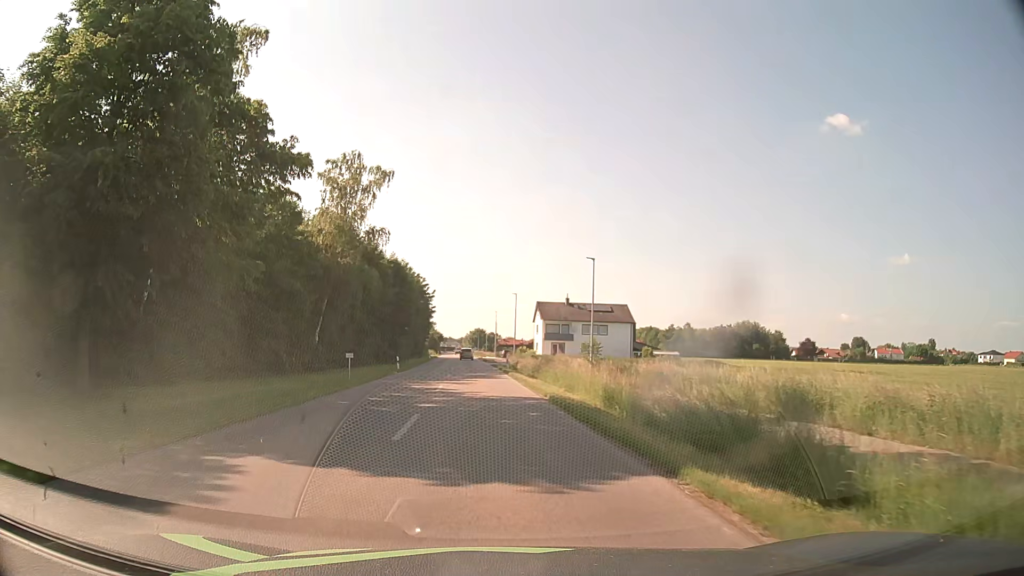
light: Day
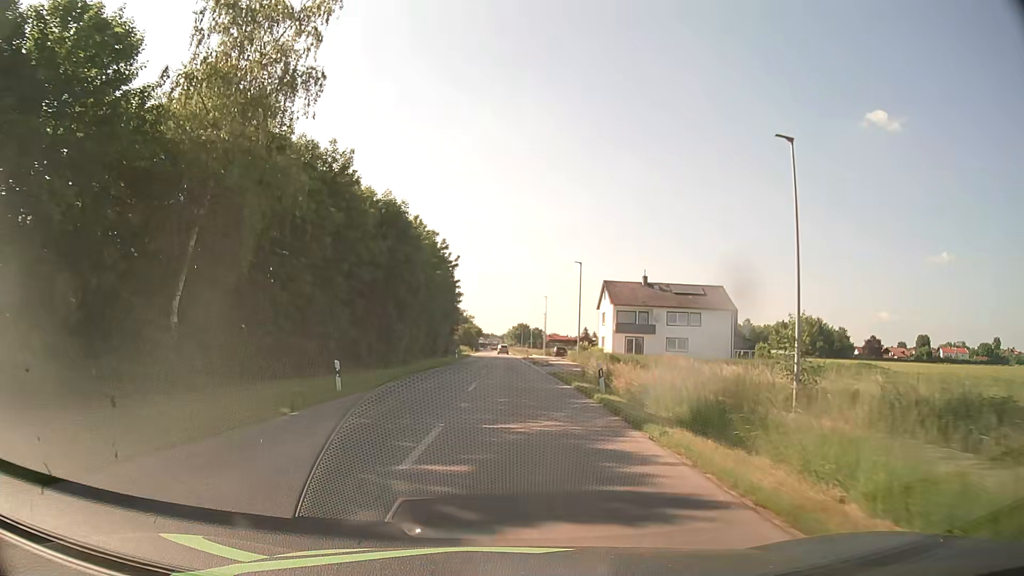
(-1.4, +27.9) m; -4°
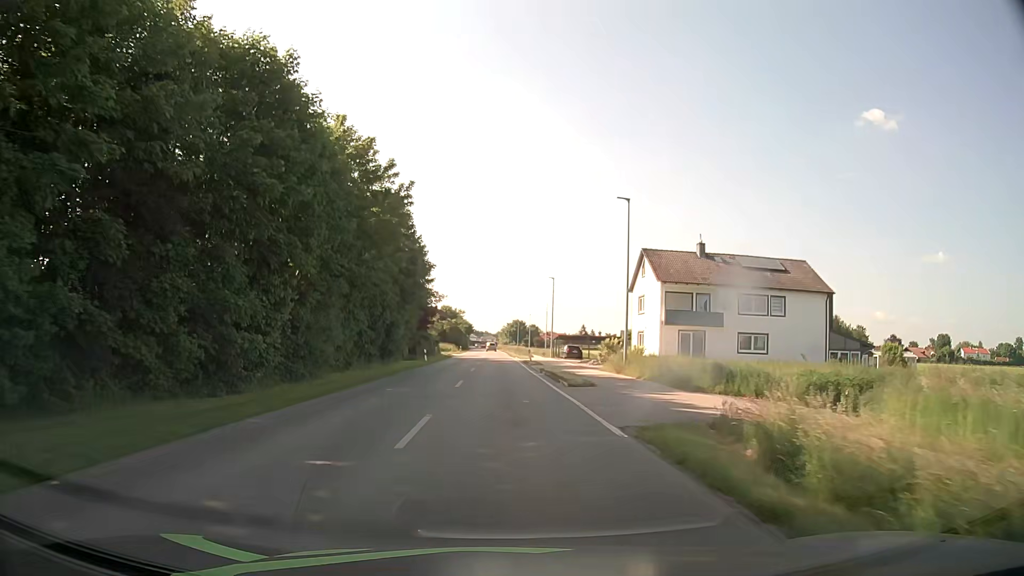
(+0.1, +24.0) m; 0°
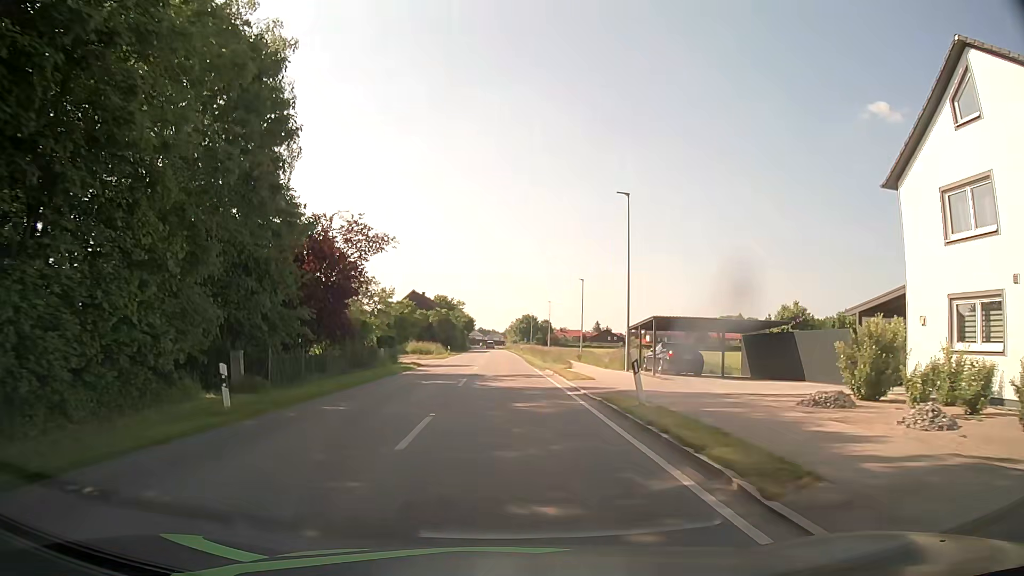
(-0.4, +37.9) m; -1°
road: secondary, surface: asphalt
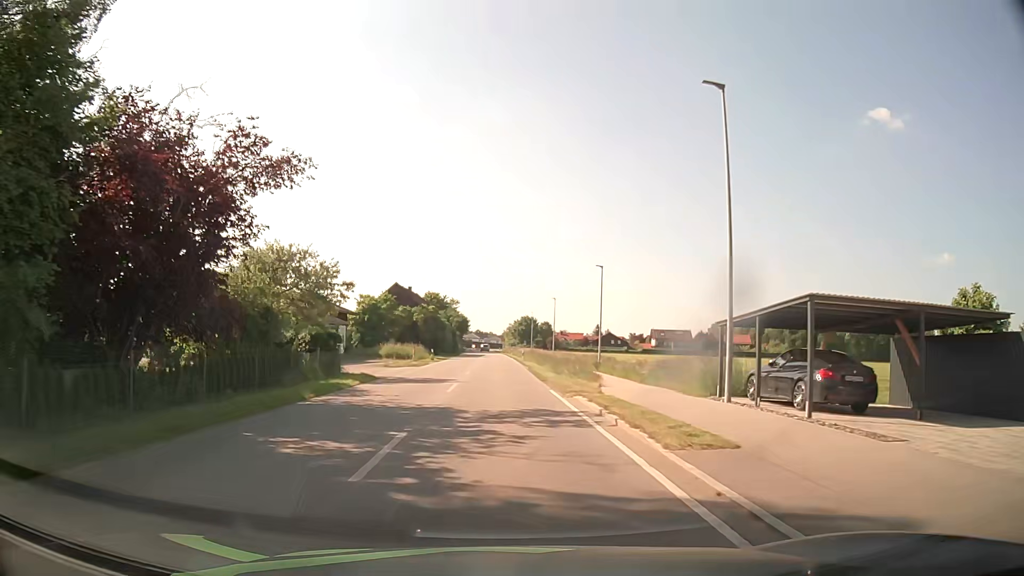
(+0.1, +14.4) m; 0°
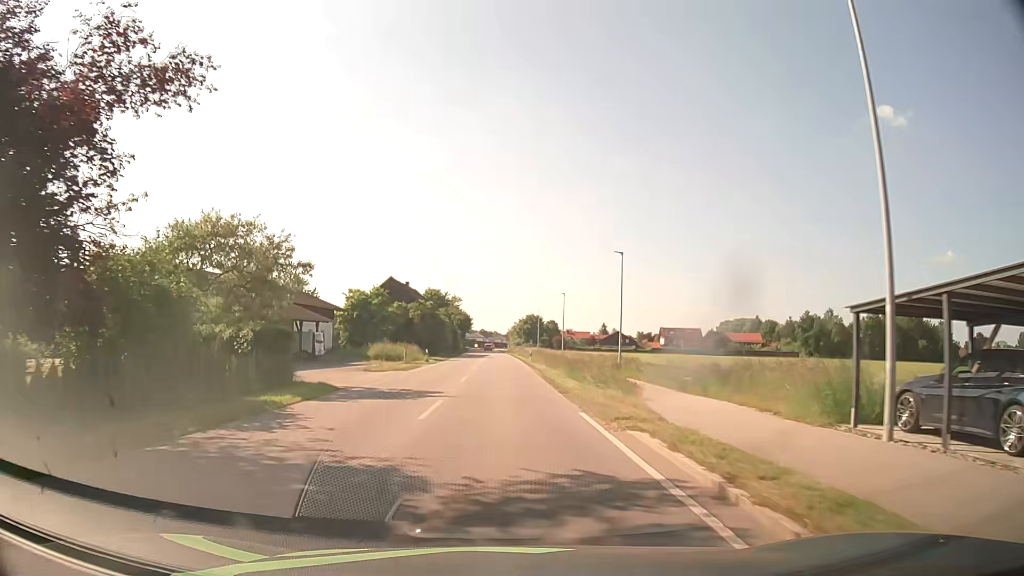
(0.0, +7.3) m; 0°
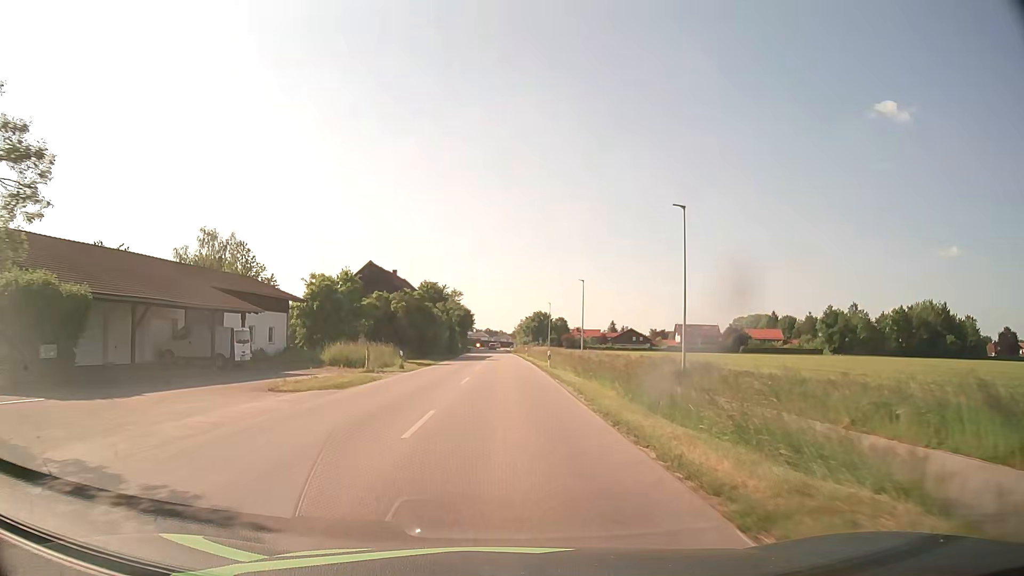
(-0.1, +15.0) m; -1°
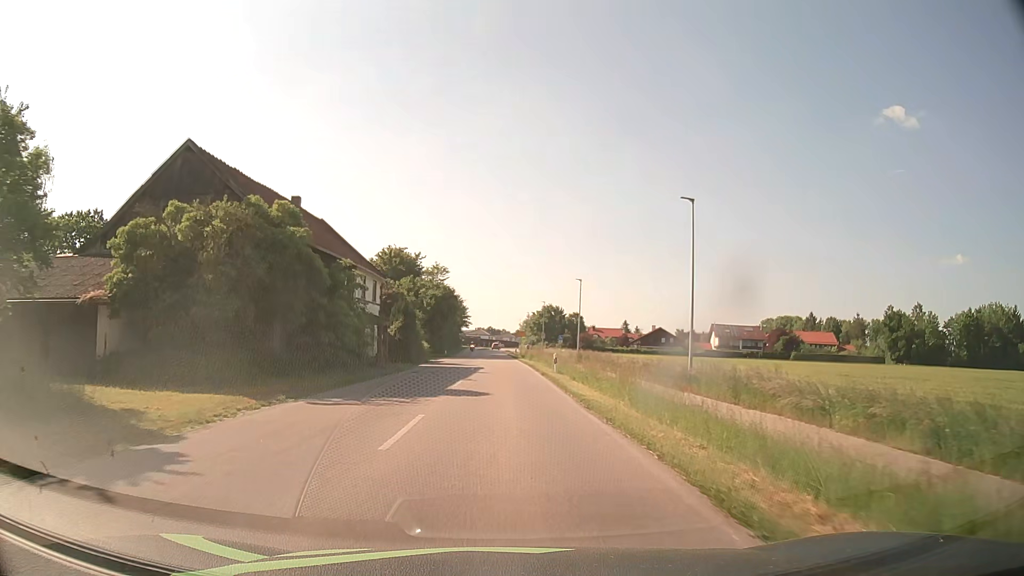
(+0.1, +39.0) m; 0°
(0, +10) (0, +20) (0, +30) (0, +40) (0, +50) (-1, +60) (-1, +70) (-2, +80) (-2, +90) (-2, +100) m
